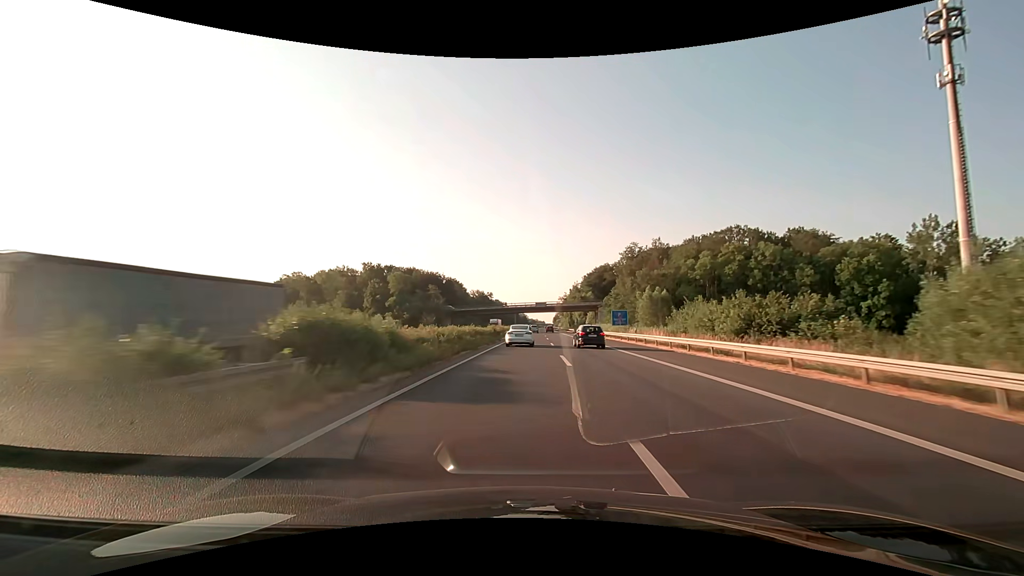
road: motorway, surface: asphalt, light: Day
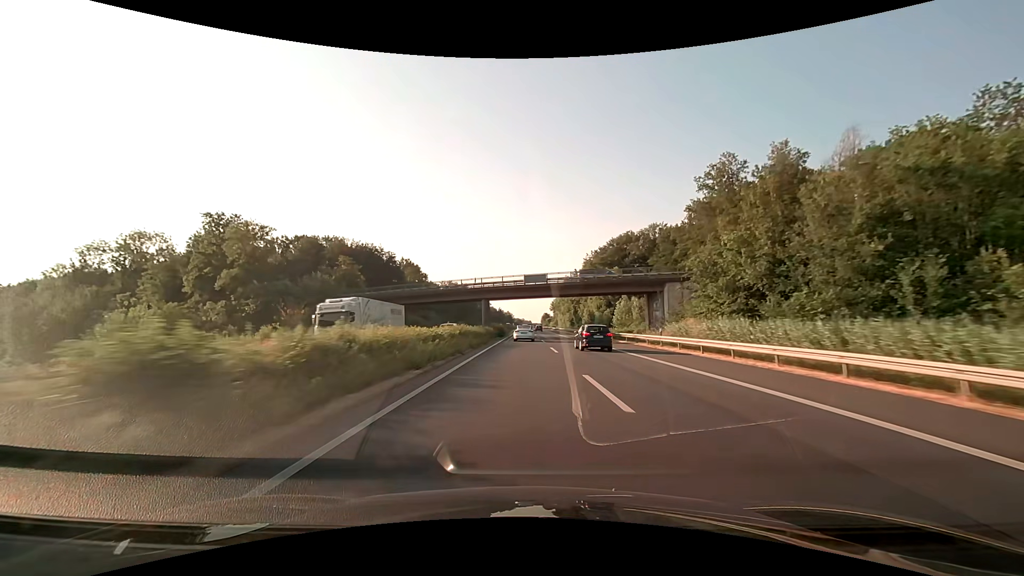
(+1.2, +63.4) m; +2°
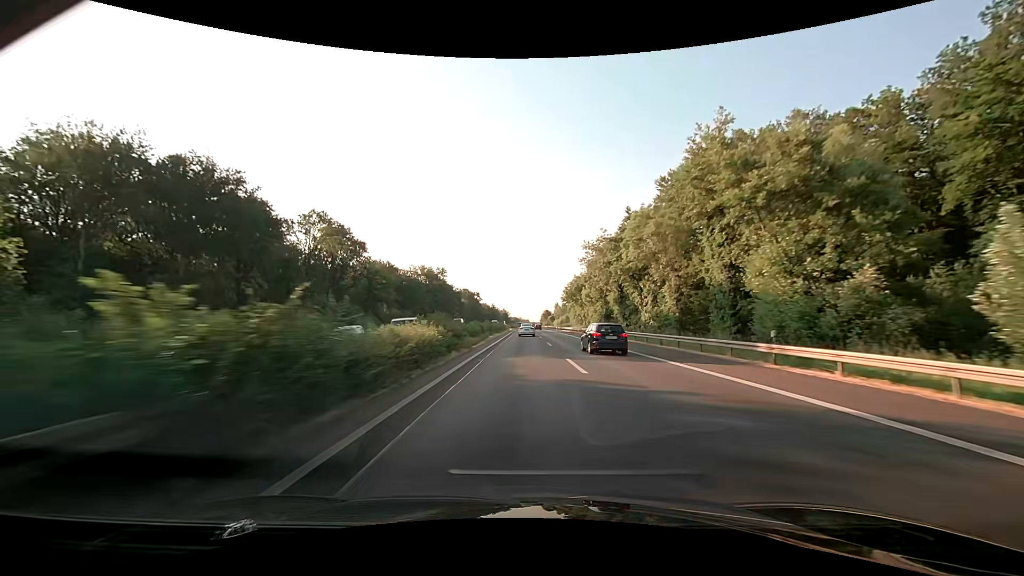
(0.0, +64.1) m; 0°
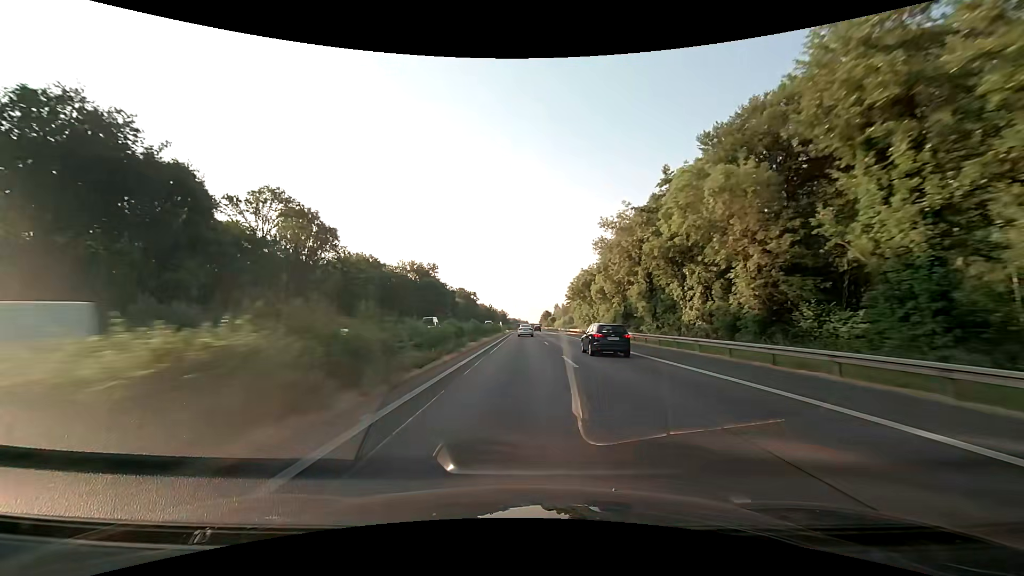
(+0.1, +16.1) m; 0°
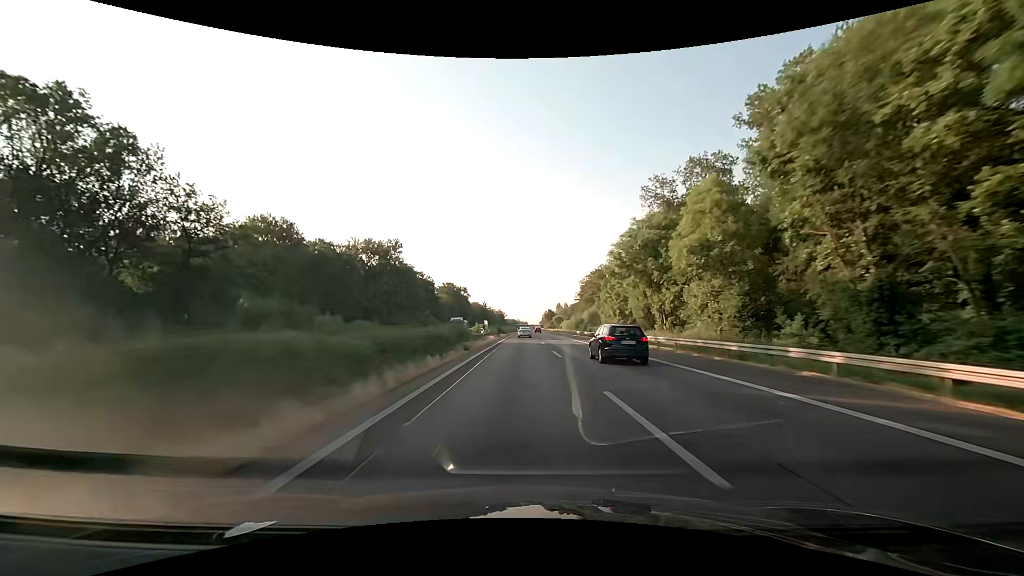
(0.0, +48.2) m; 0°
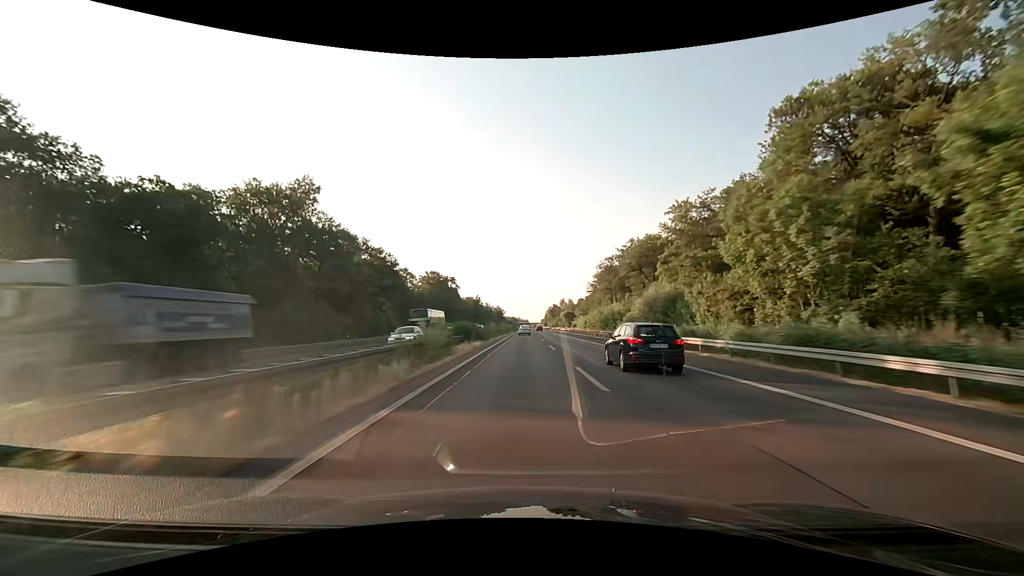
(-0.1, +48.3) m; 0°
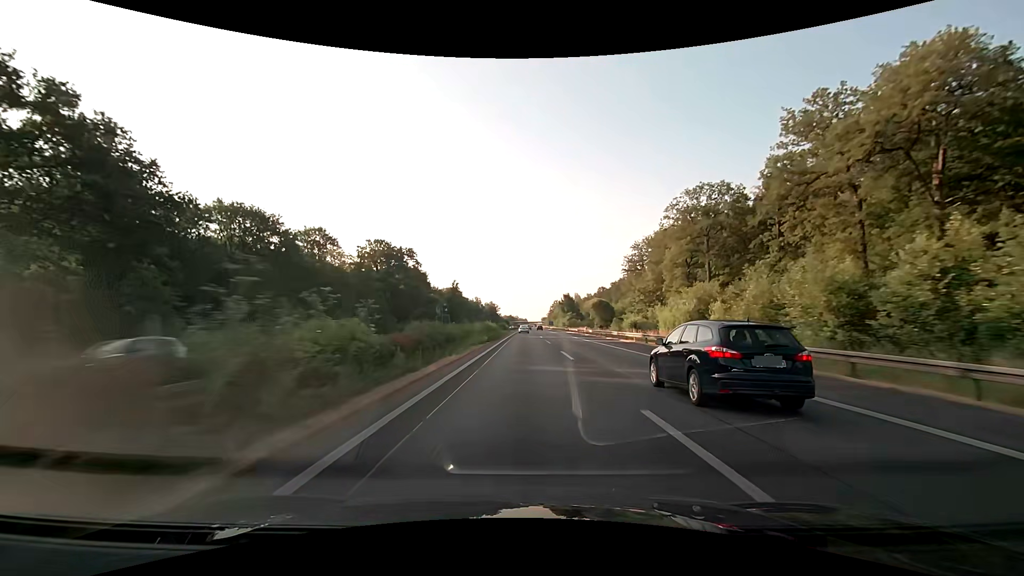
(0.0, +80.7) m; 0°
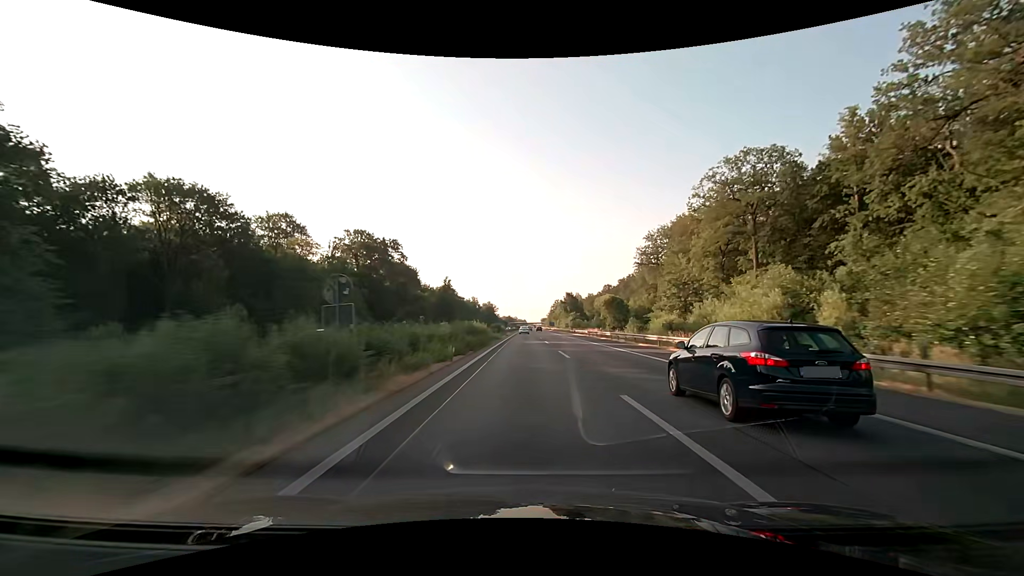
(0.0, +16.2) m; 0°
